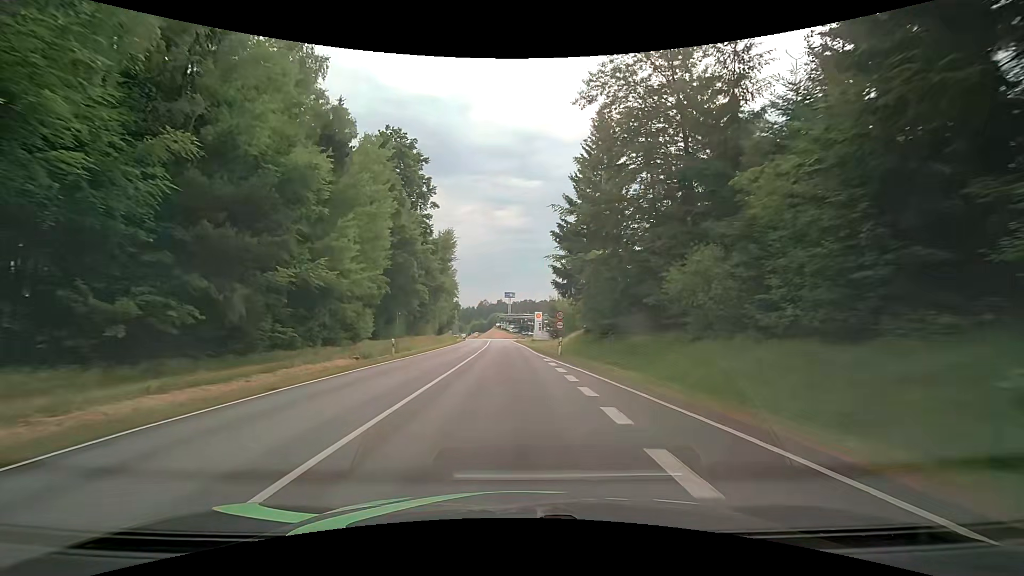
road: secondary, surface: asphalt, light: Day
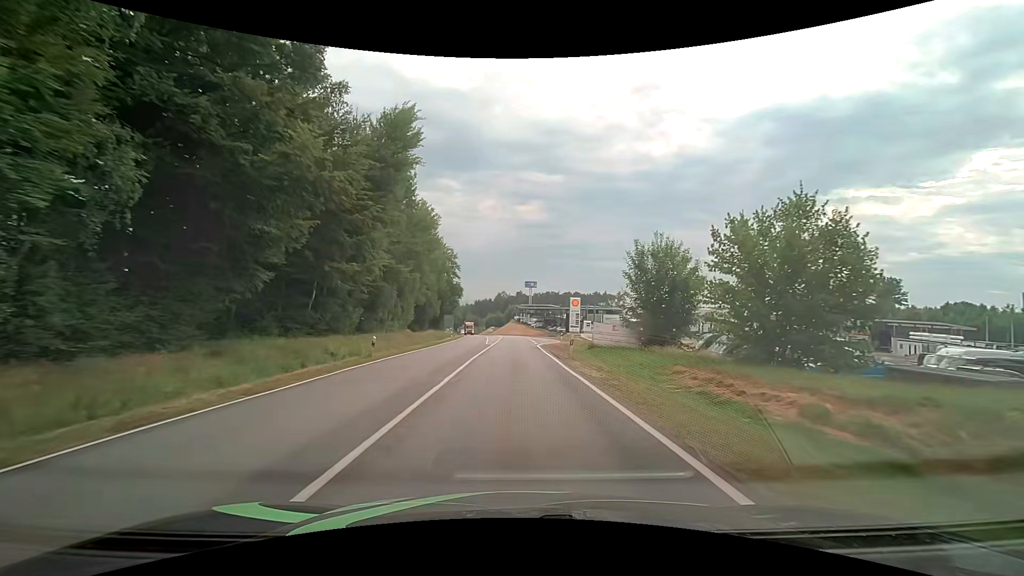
(-1.4, +49.2) m; -3°
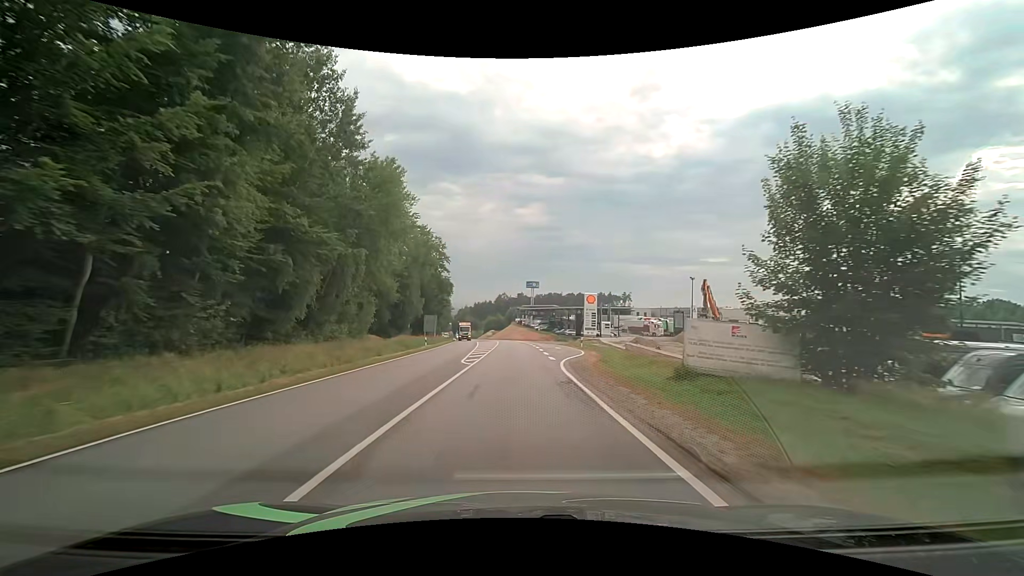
(0.0, +19.9) m; 0°
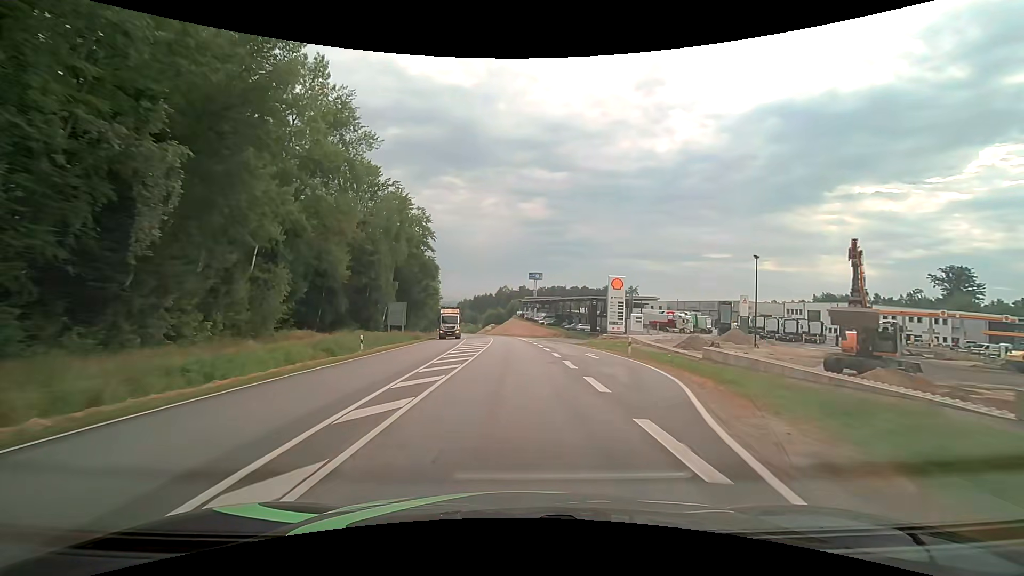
(+0.1, +19.9) m; 0°
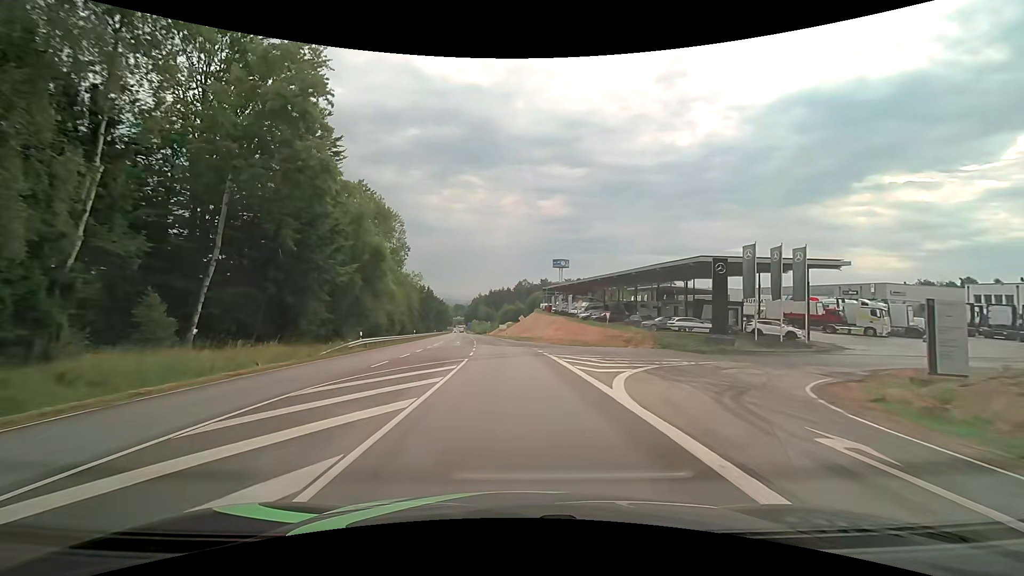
(-0.7, +49.6) m; -2°
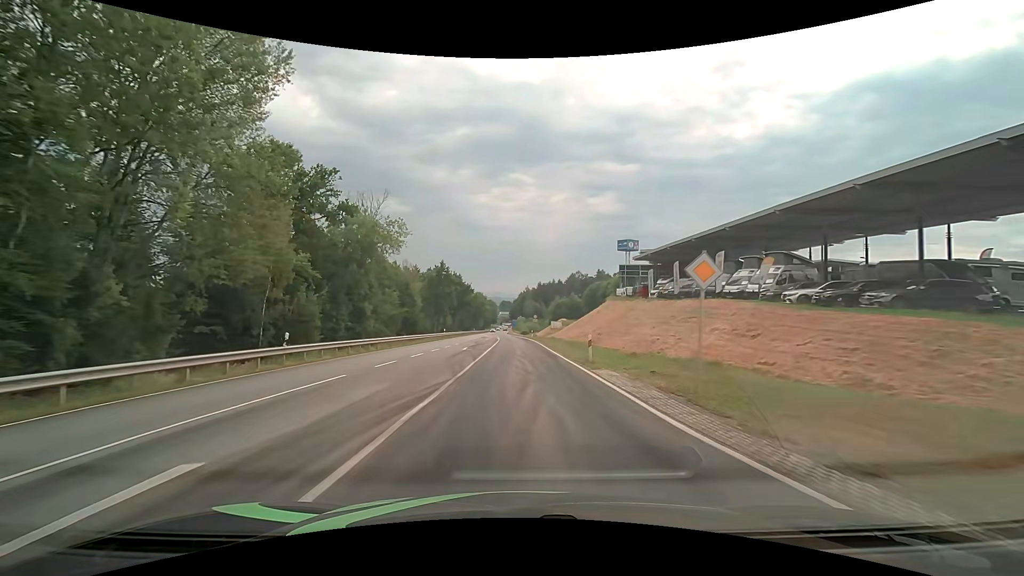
(-2.2, +48.2) m; -6°
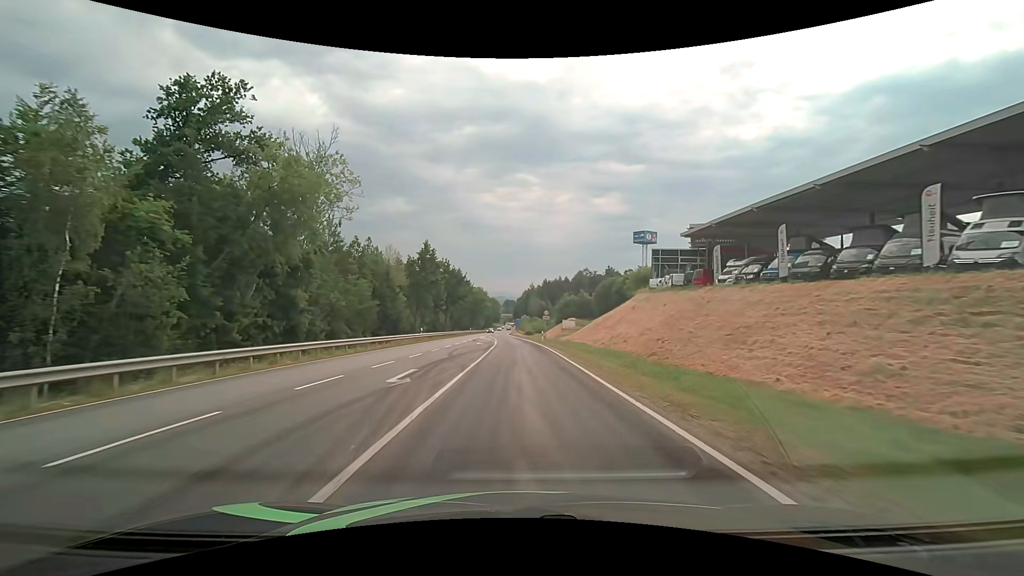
(-0.1, +19.0) m; 0°
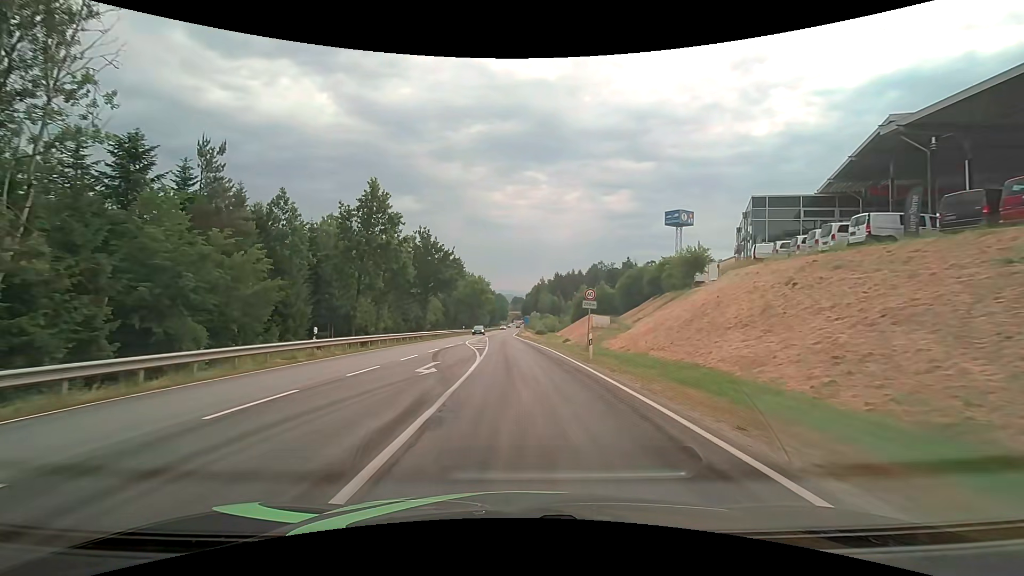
(-0.2, +27.9) m; -1°
(0, +10) (0, +20) (0, +30) (0, +40) (-1, +50) (-1, +60) (-2, +70) (-2, +80) (-2, +90) (-2, +100) m
